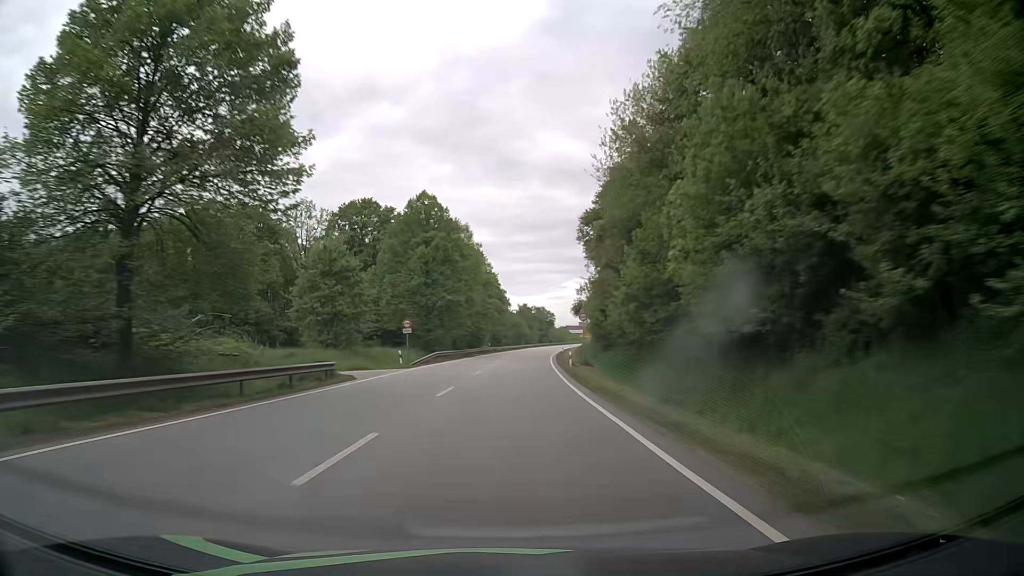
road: primary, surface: asphalt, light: Day
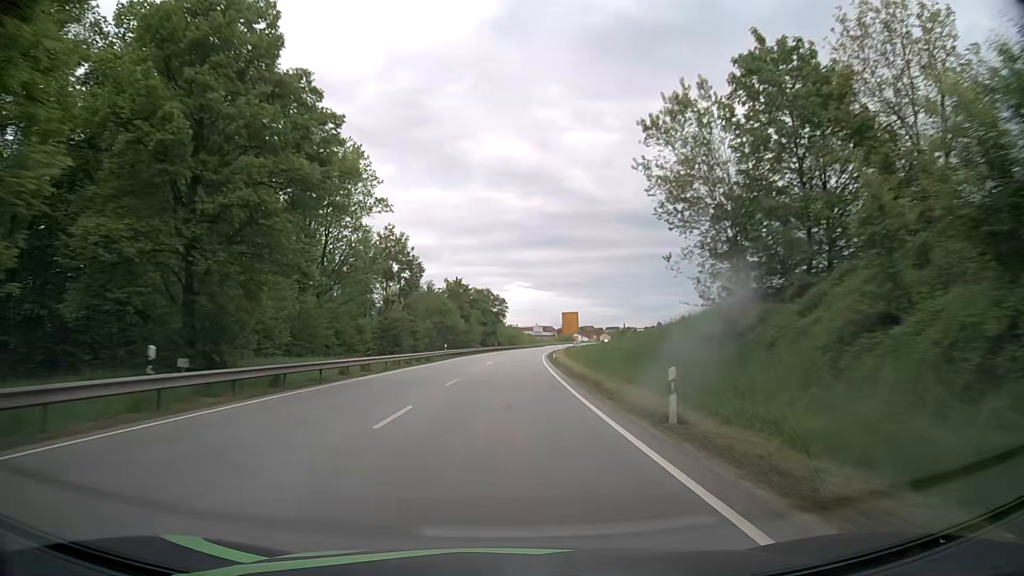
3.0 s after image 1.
(+3.7, +78.8) m; +5°
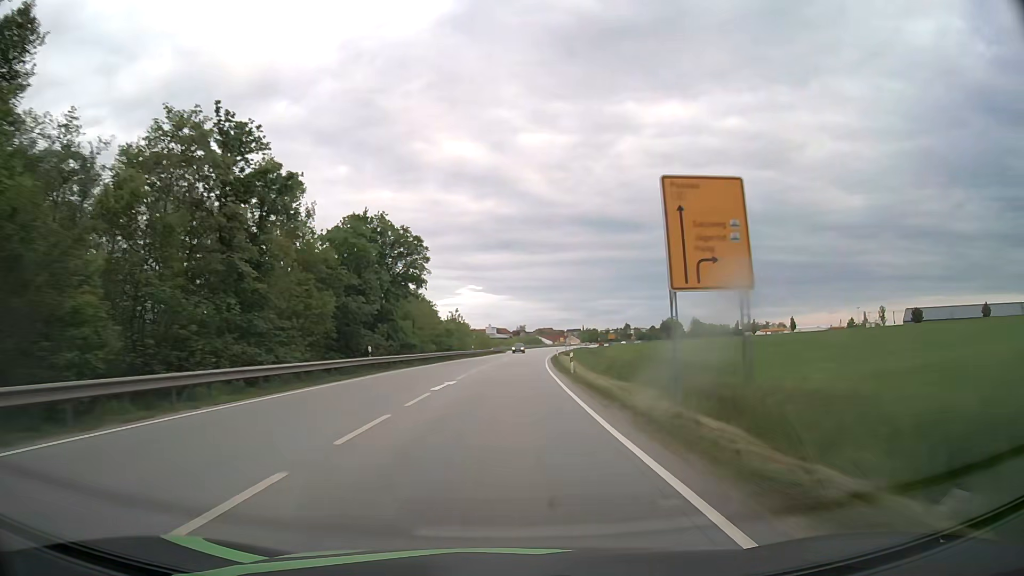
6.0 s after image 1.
(+2.7, +78.9) m; +4°
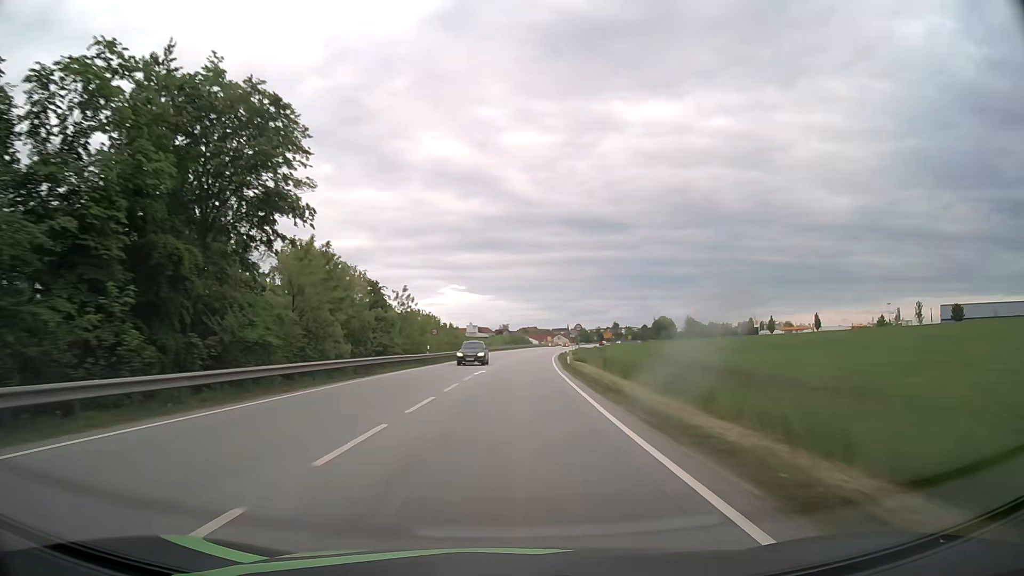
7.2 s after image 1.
(+0.4, +31.6) m; +2°
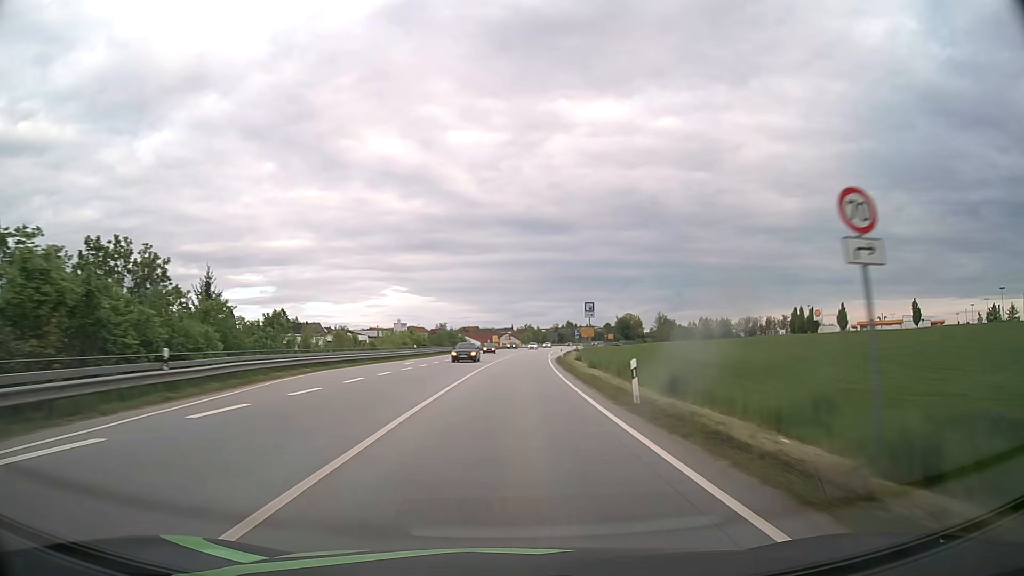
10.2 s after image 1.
(+3.5, +78.8) m; +5°
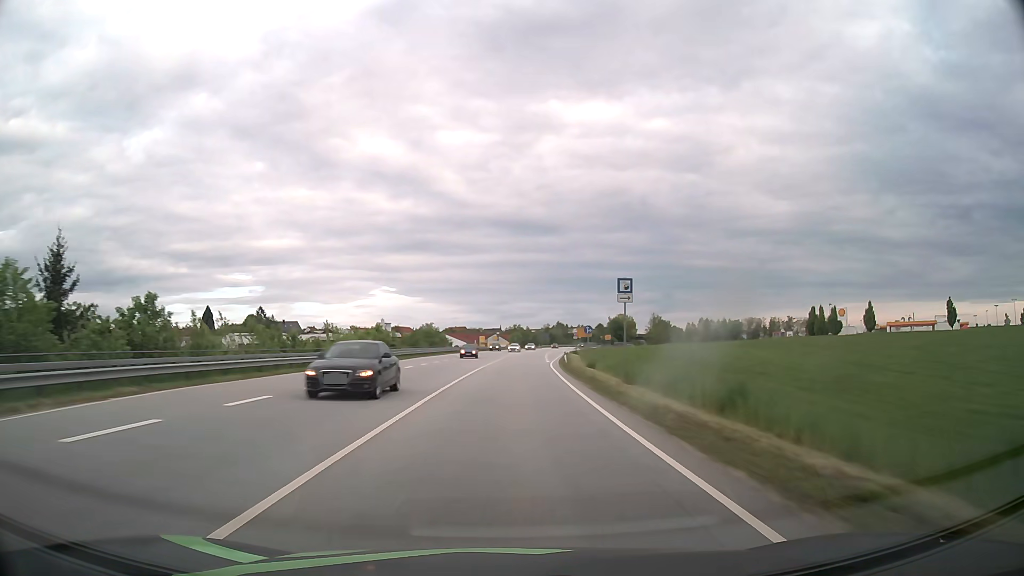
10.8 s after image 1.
(+0.1, +15.8) m; +1°
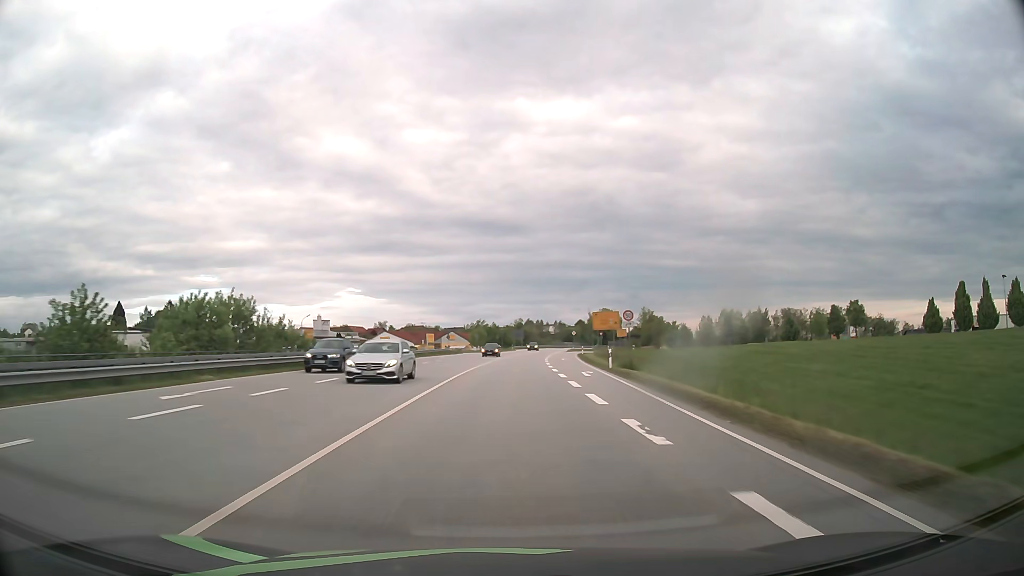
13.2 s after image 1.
(+1.7, +63.1) m; +3°
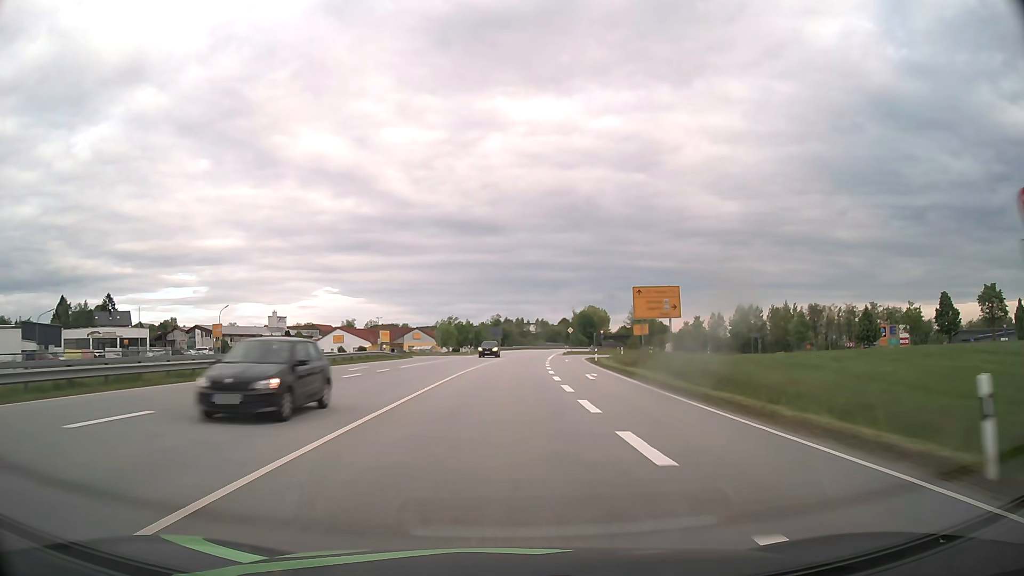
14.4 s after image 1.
(+0.5, +31.6) m; +2°
(0, +10) (0, +20) (0, +30) (+1, +40) (+1, +50) (+2, +60) (+3, +70) (+3, +80) (+4, +90) (+5, +100) m
